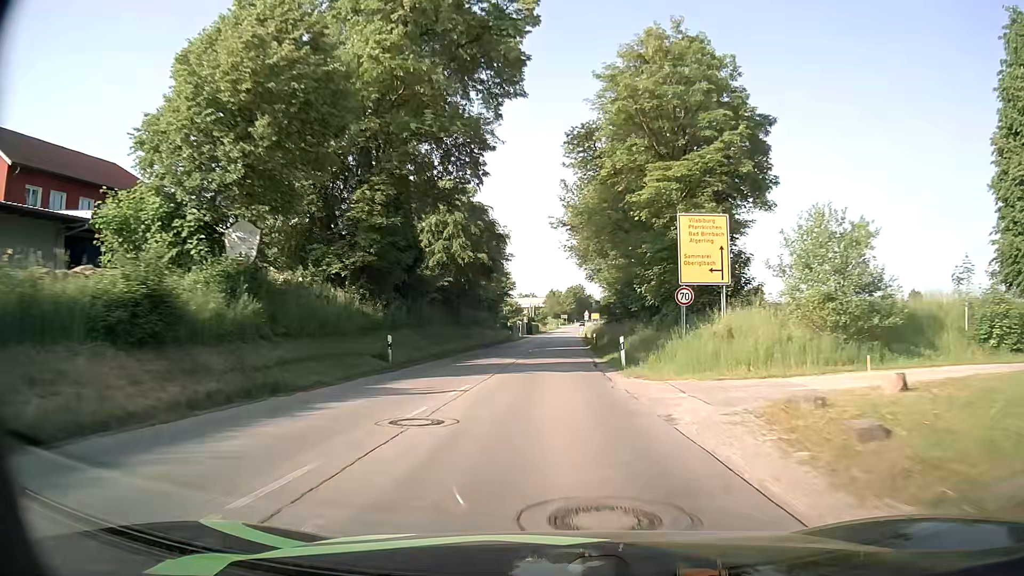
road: secondary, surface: asphalt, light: Day
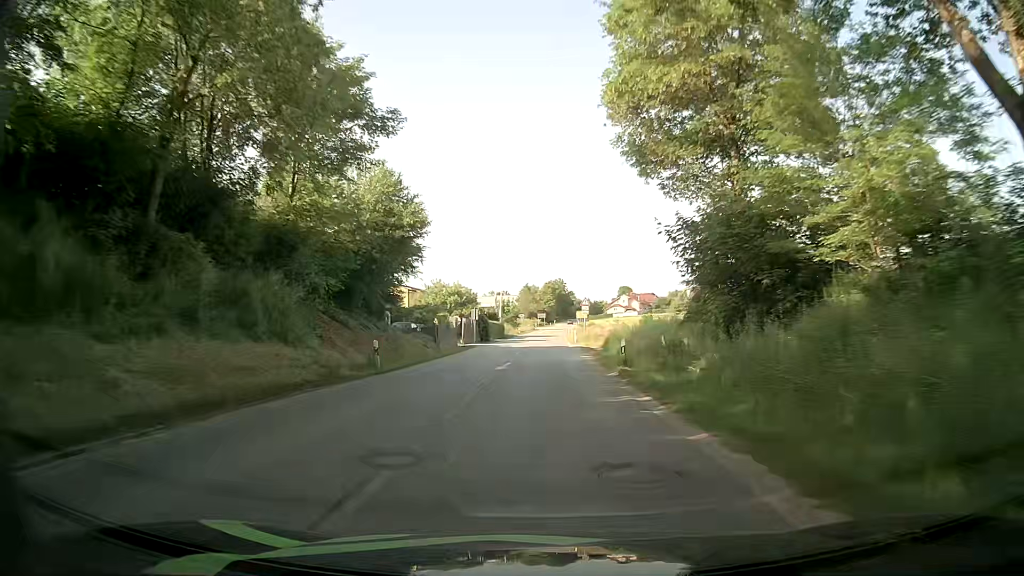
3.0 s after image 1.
(+0.5, +48.2) m; +2°
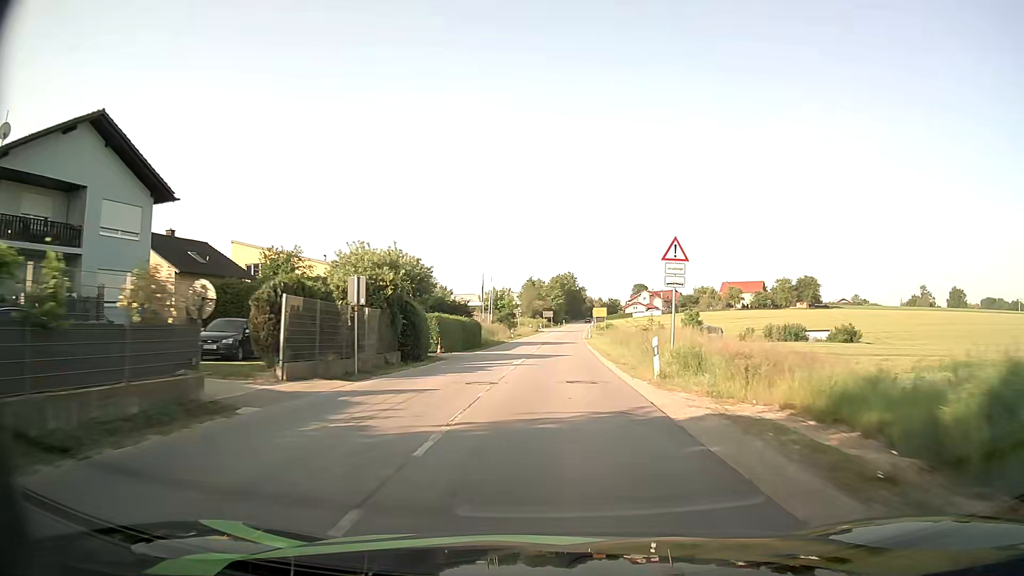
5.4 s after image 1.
(-0.2, +39.2) m; 0°
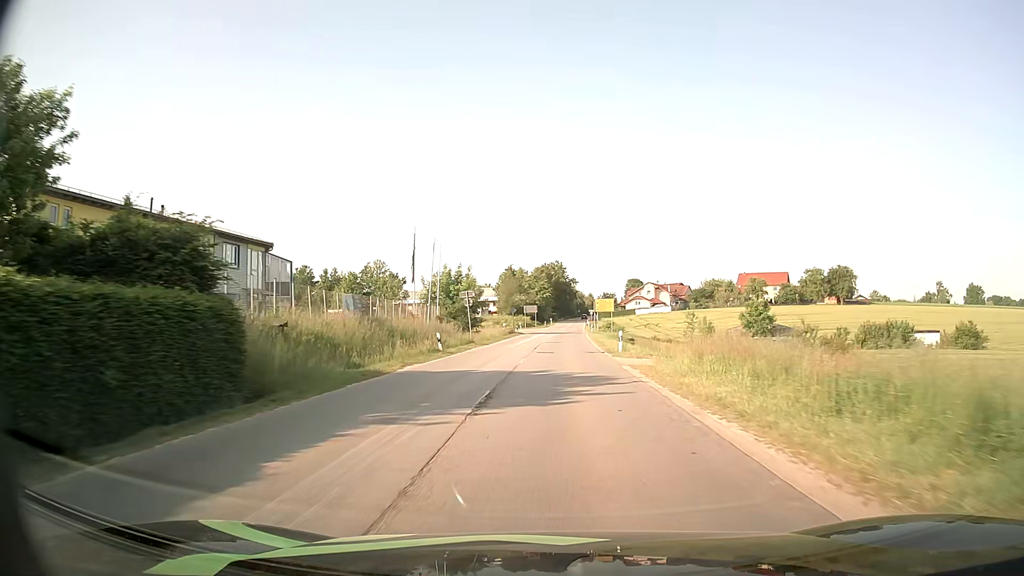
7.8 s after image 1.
(+0.2, +39.9) m; +1°
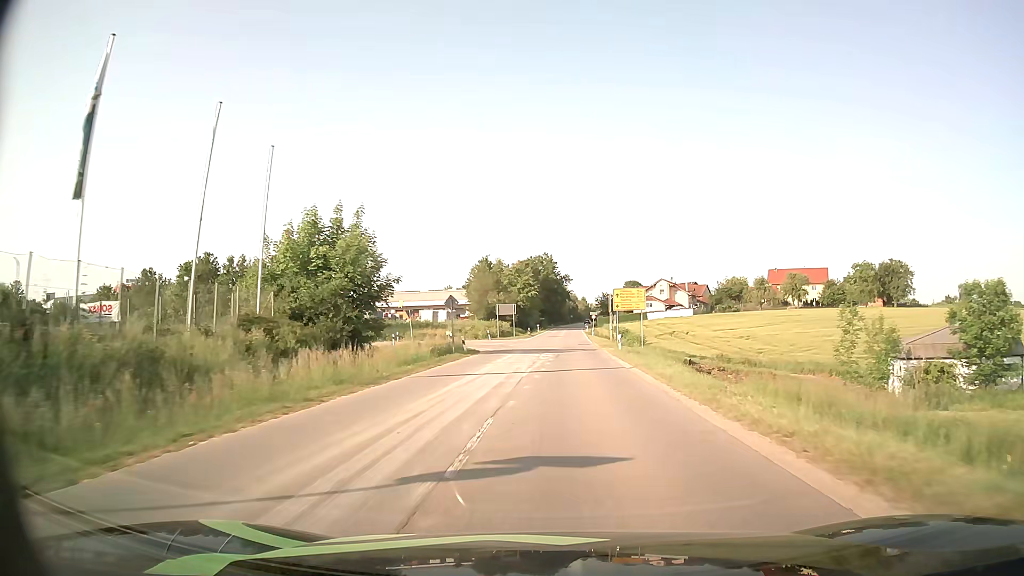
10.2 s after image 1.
(+0.4, +39.4) m; +1°
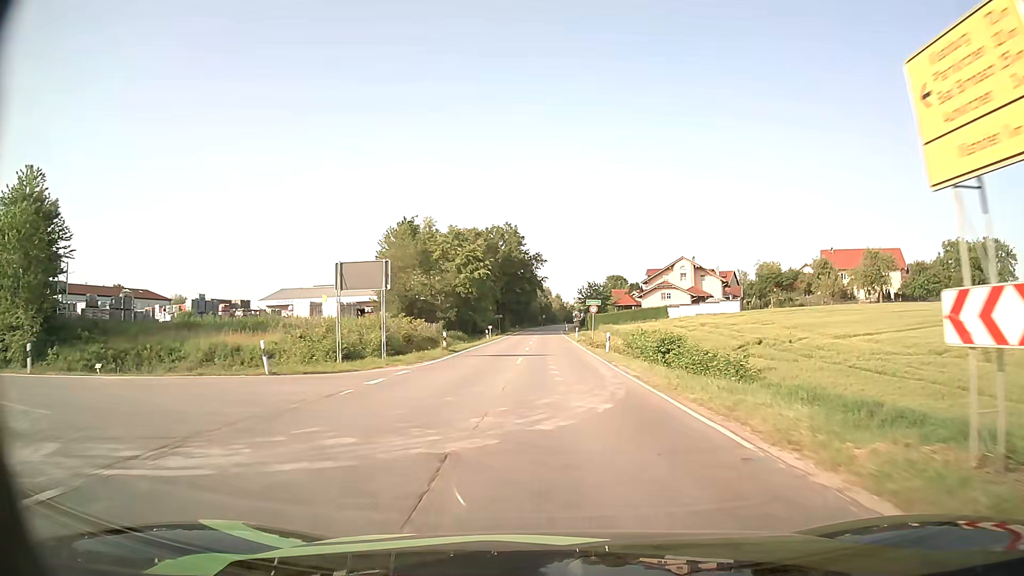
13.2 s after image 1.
(+1.1, +51.1) m; +3°
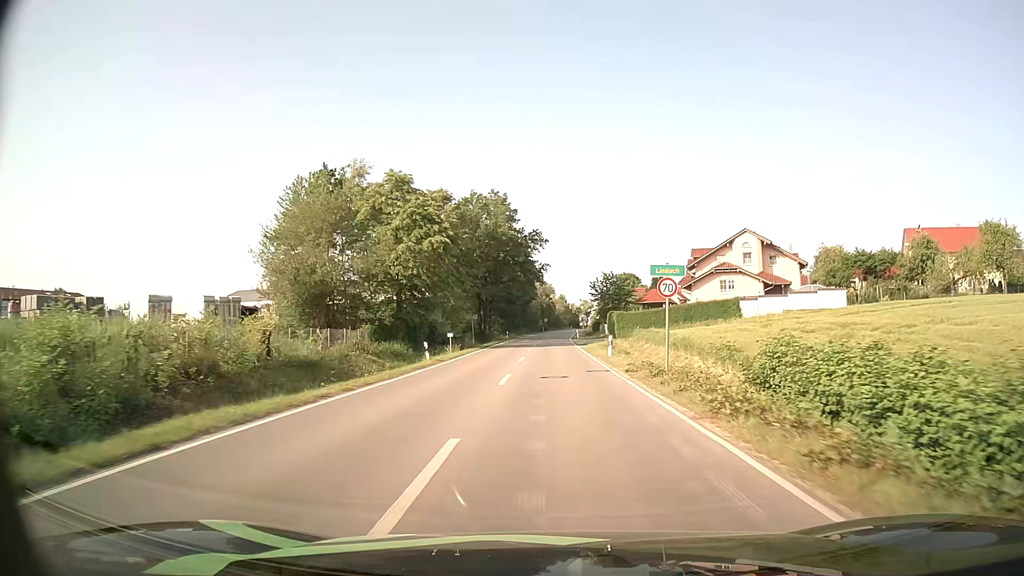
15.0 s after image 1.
(0.0, +31.4) m; 0°
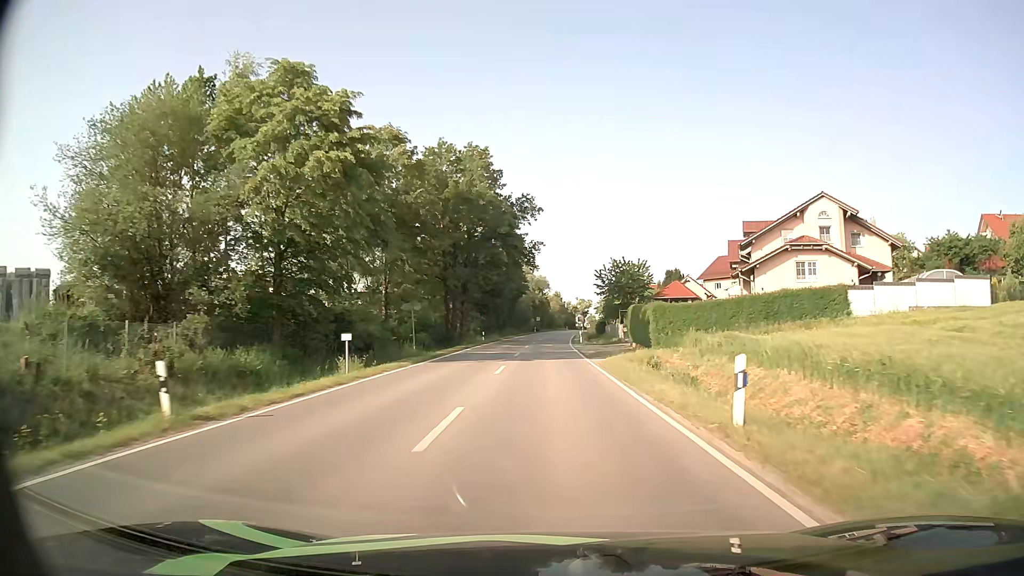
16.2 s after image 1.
(0.0, +21.0) m; 0°
(0, +10) (0, +20) (0, +30) (0, +40) (0, +50) (+1, +60) (+1, +70) (+1, +80) (+2, +90) (+2, +100) m
